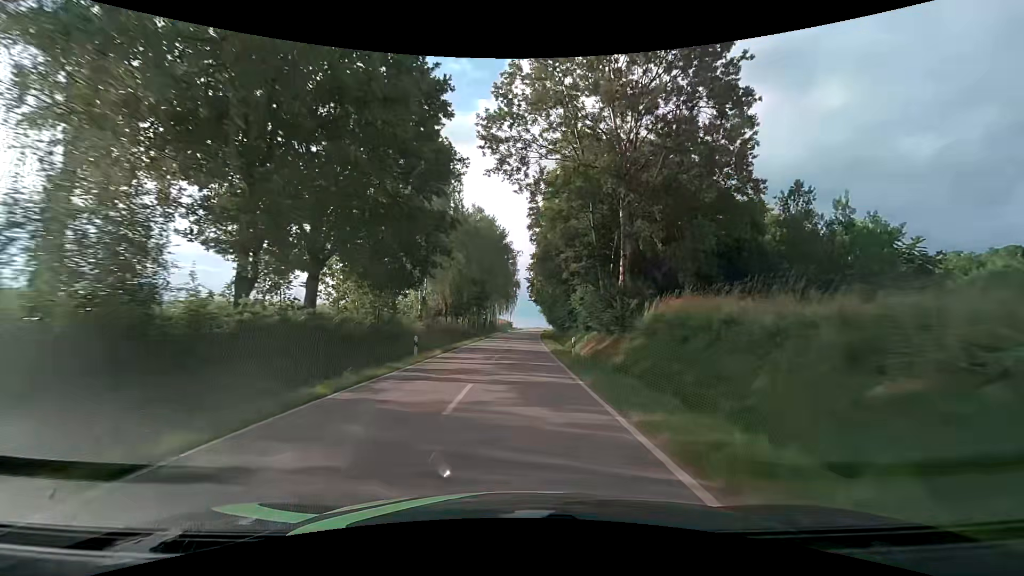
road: tertiary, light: Day
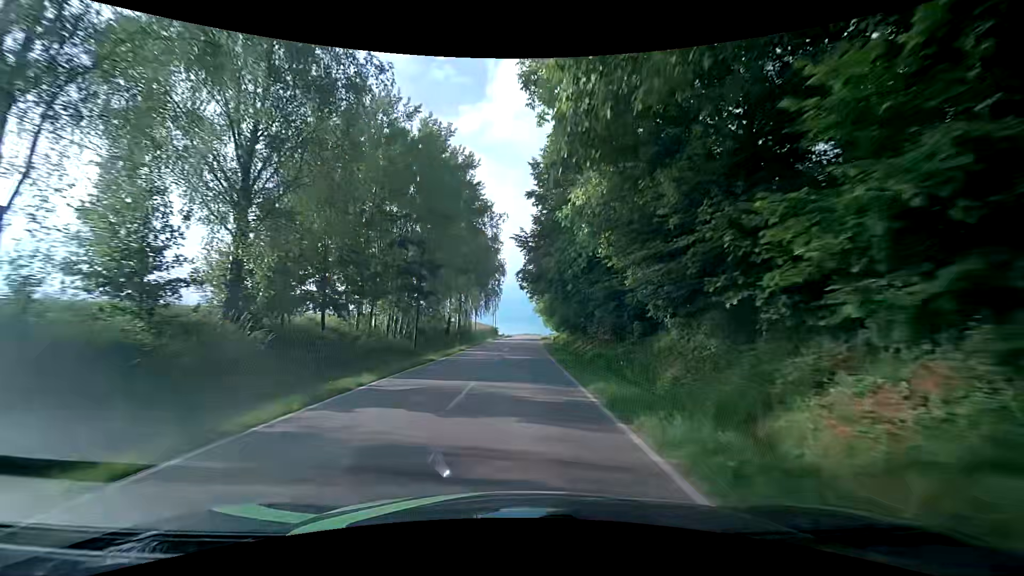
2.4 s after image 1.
(+0.2, +35.5) m; +1°
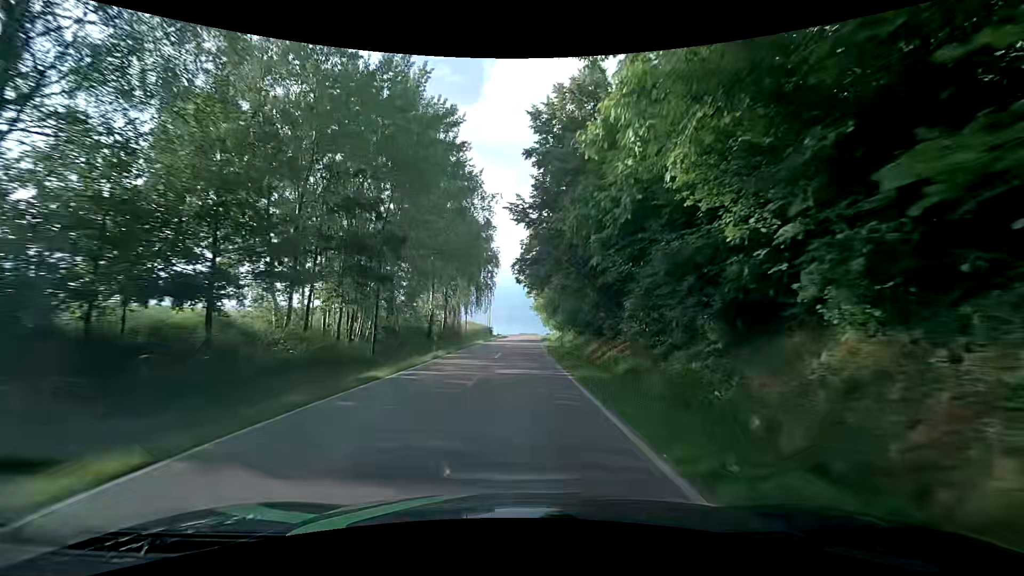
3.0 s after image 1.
(+0.1, +8.9) m; +1°
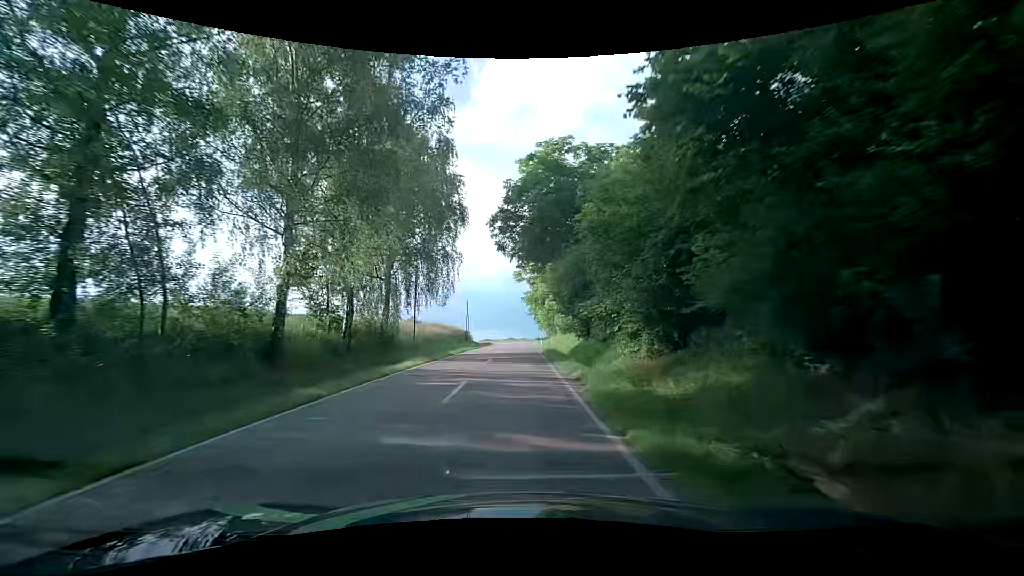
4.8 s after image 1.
(+0.2, +26.8) m; 0°
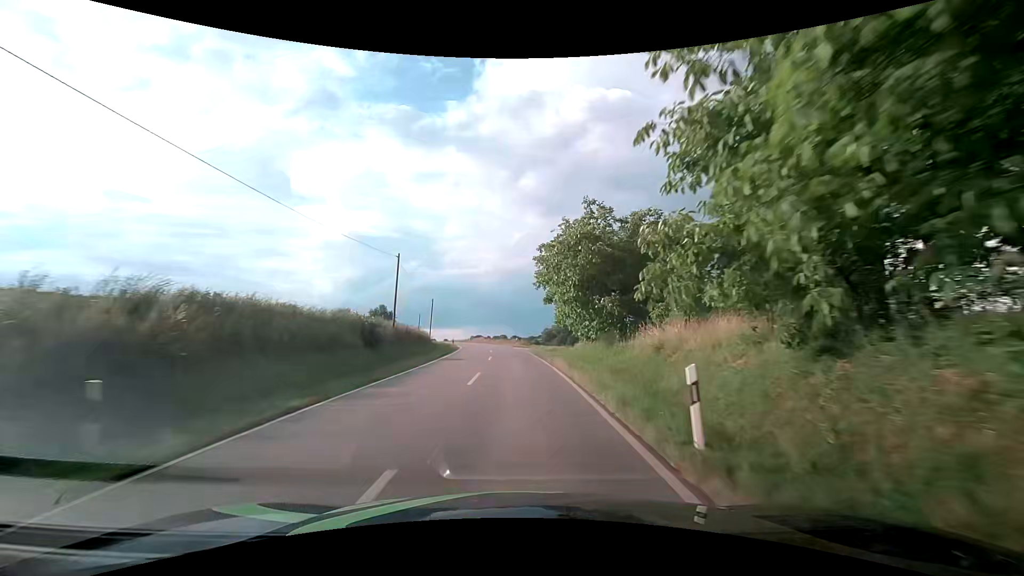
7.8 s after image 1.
(+0.6, +44.6) m; +2°
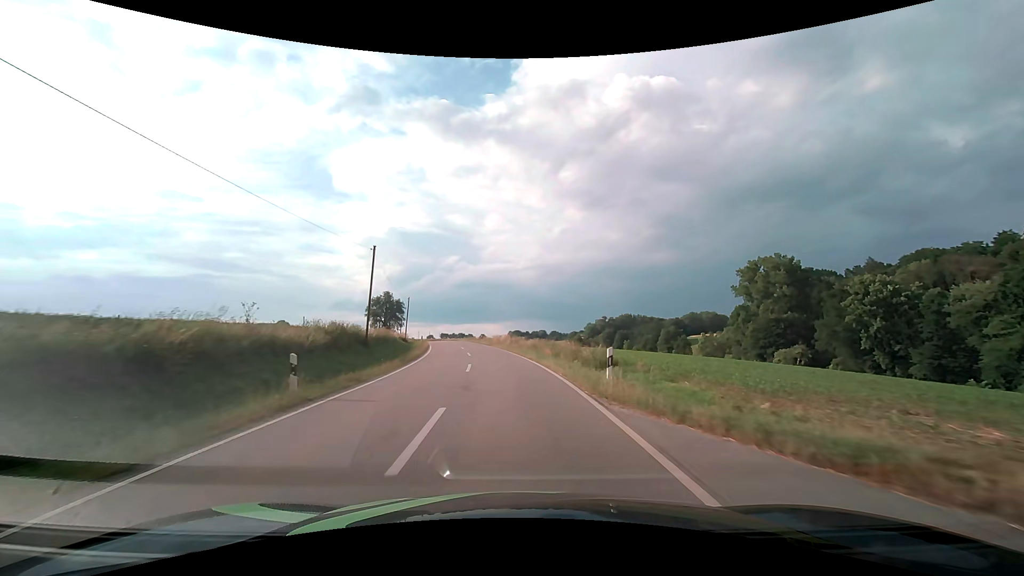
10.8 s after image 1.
(-1.1, +44.7) m; -4°
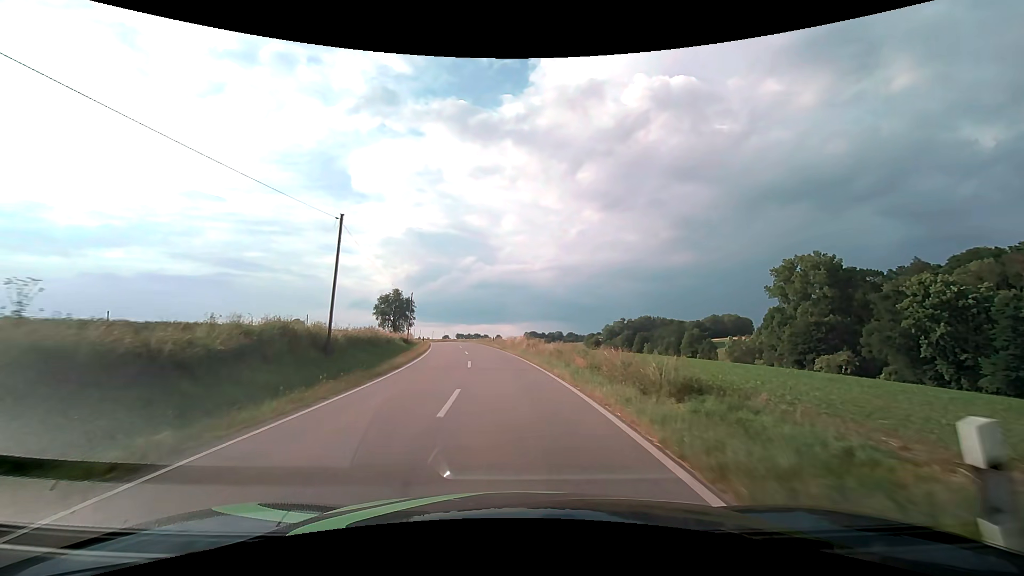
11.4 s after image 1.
(-0.1, +9.0) m; -2°
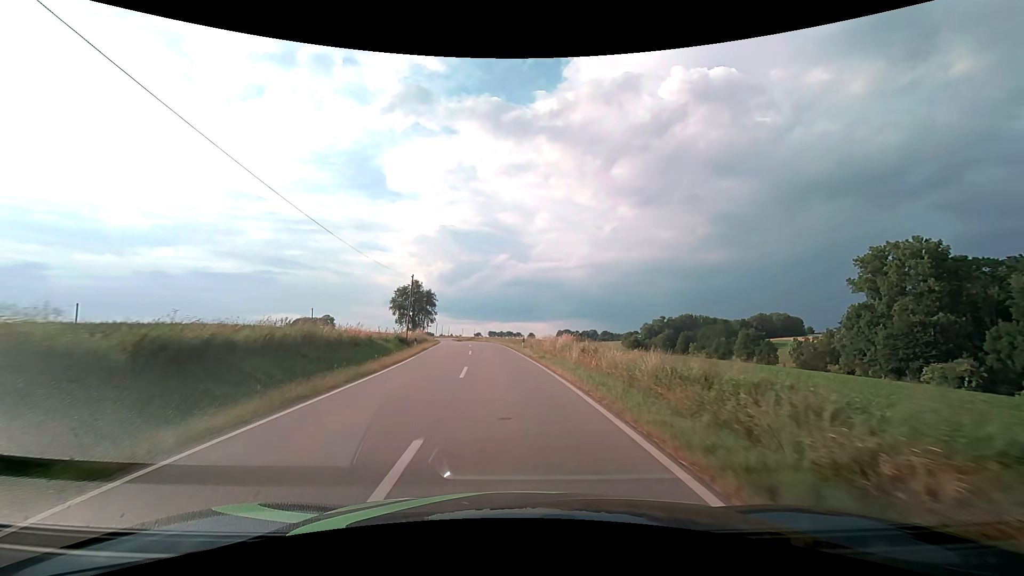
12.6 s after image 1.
(-0.6, +18.0) m; -4°
(0, +10) (-1, +20) (-2, +30) (-3, +40) (-4, +50) (-5, +60) (-7, +70) (-8, +79) (-10, +89) (-12, +99) m
